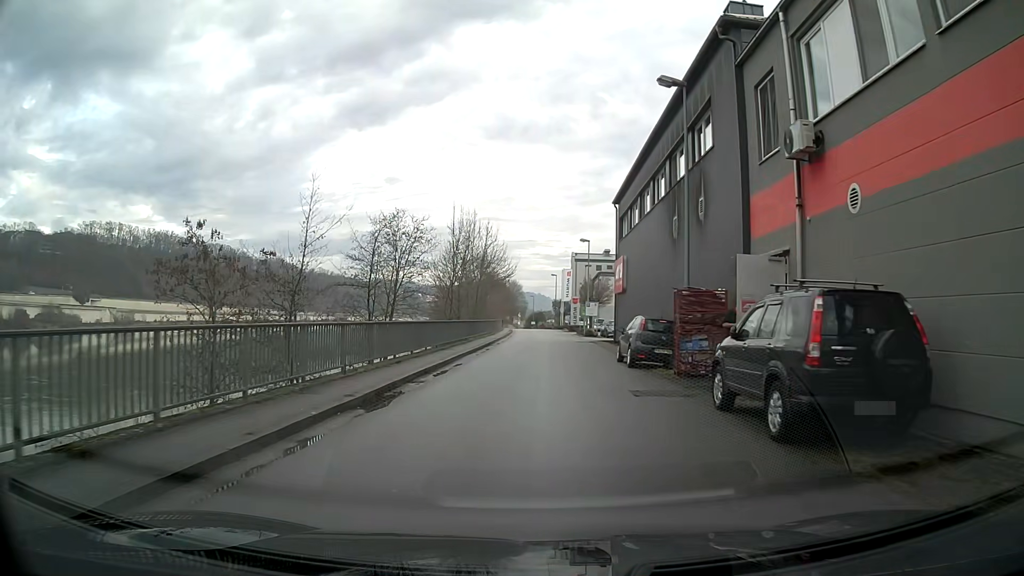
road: tertiary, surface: asphalt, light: Day
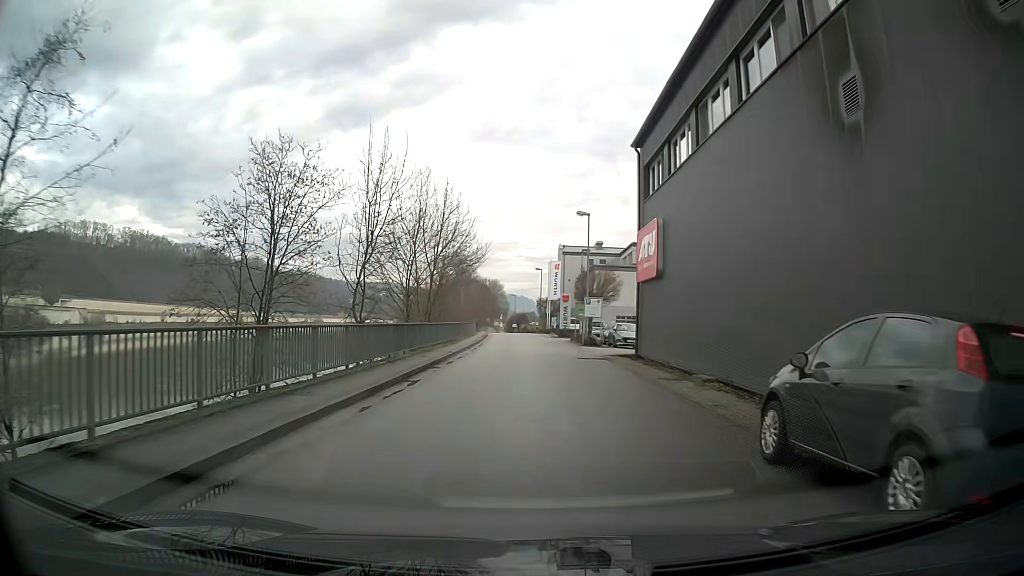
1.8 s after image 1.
(+0.2, +15.0) m; +2°
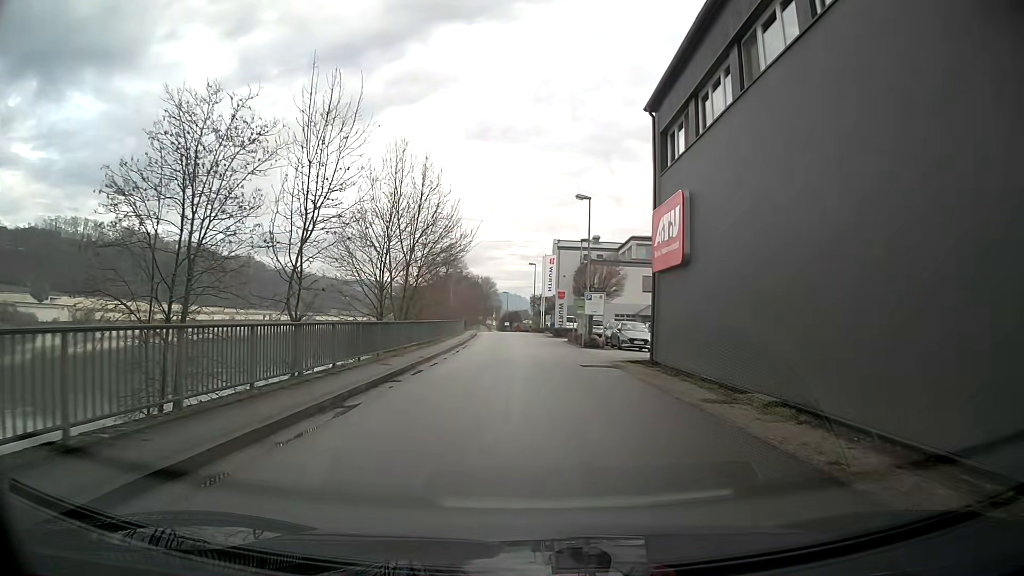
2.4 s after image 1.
(0.0, +4.9) m; +1°
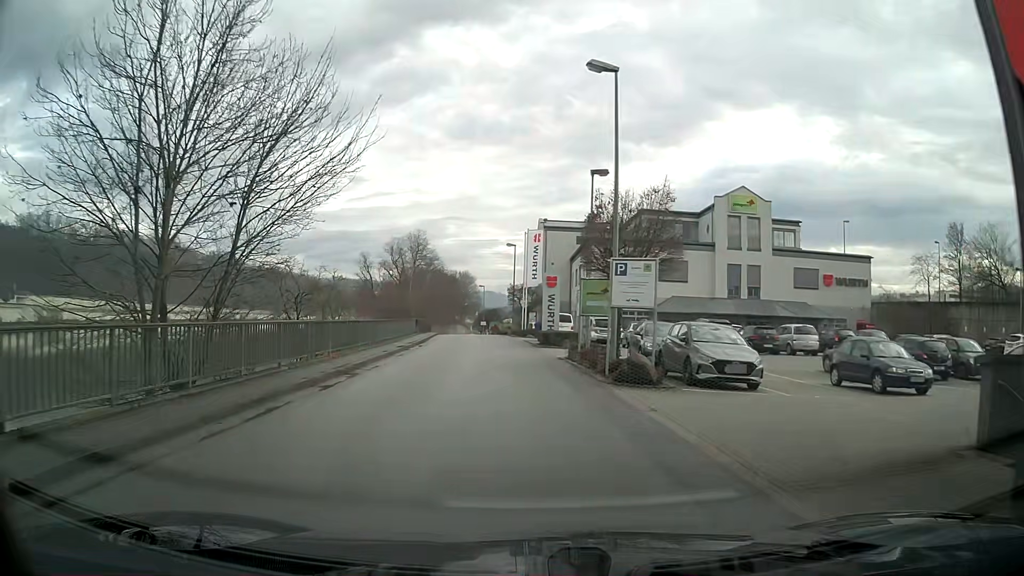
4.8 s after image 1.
(+0.2, +18.6) m; -1°
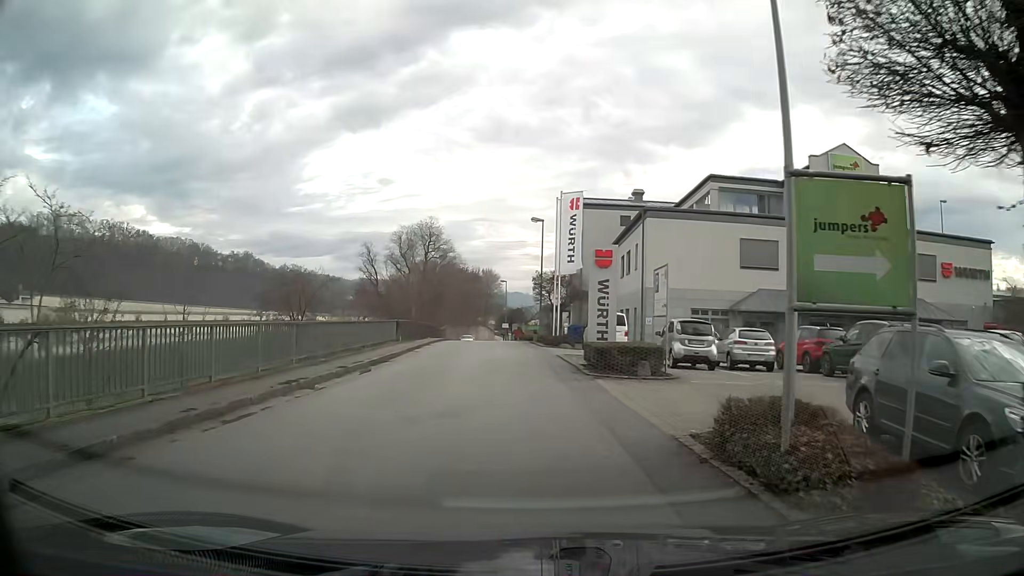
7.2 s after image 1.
(-0.2, +15.2) m; -1°
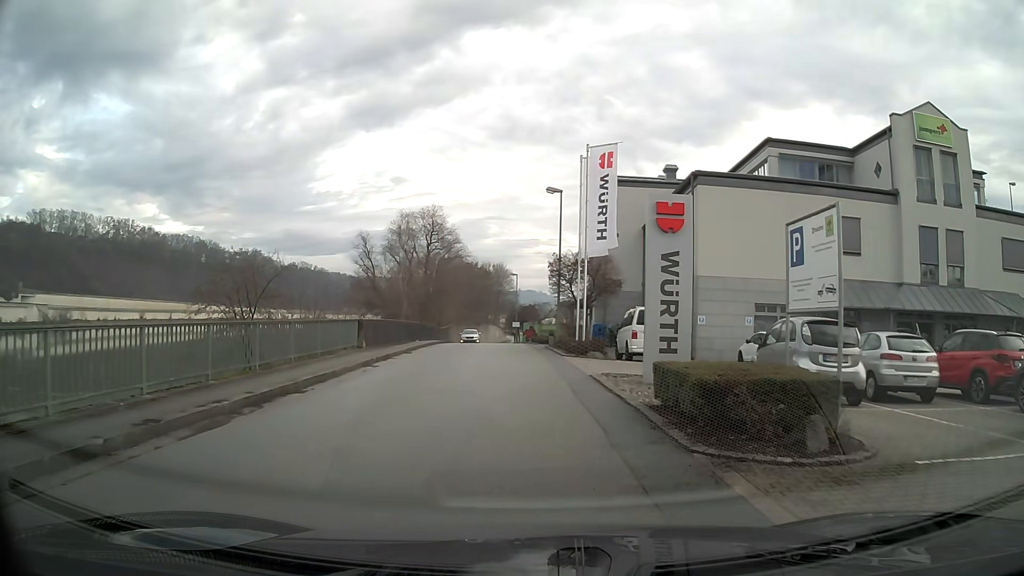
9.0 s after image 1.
(-0.1, +9.3) m; -1°
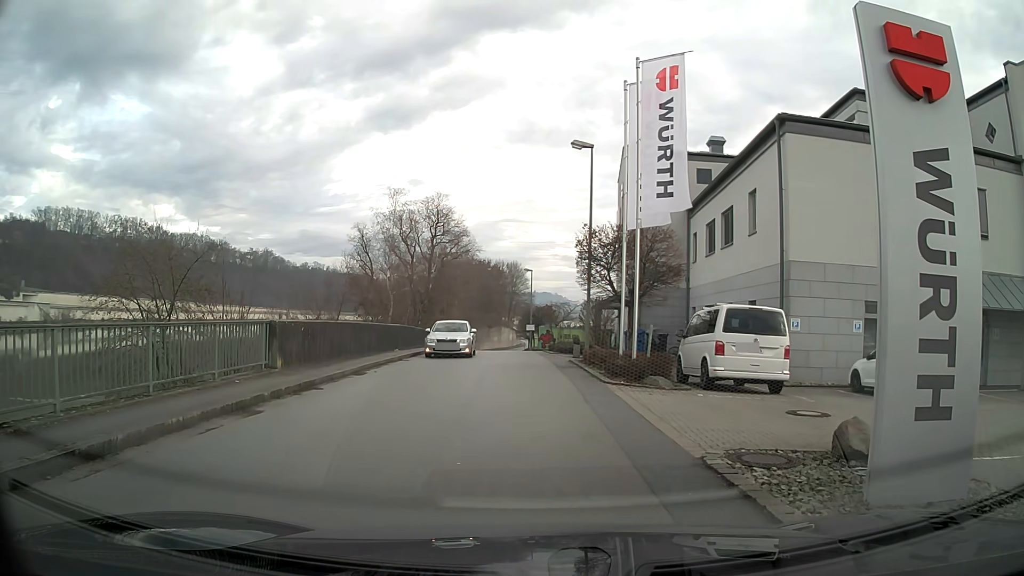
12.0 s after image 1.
(-0.1, +9.0) m; -1°
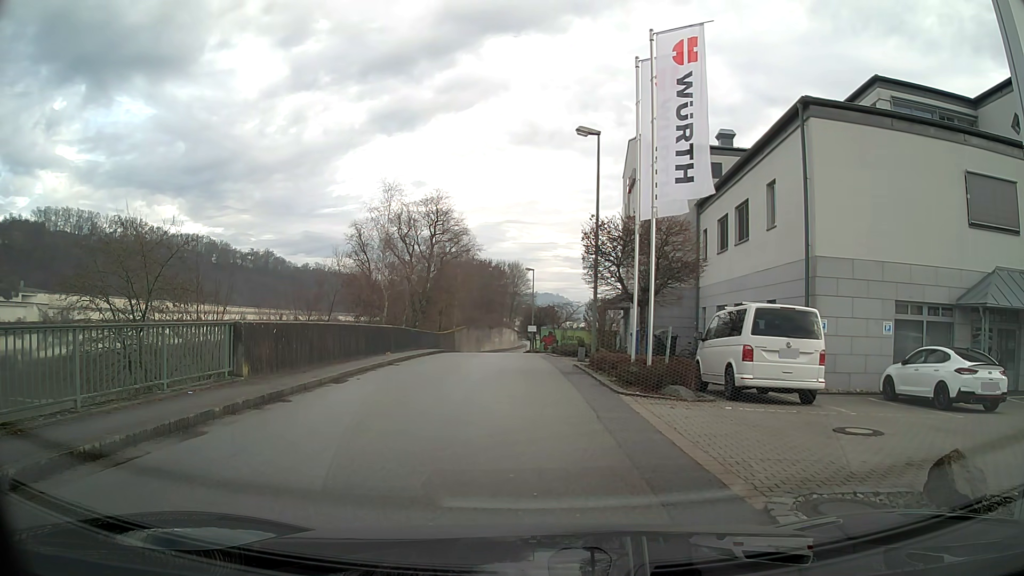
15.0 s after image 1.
(0.0, +1.9) m; 0°
